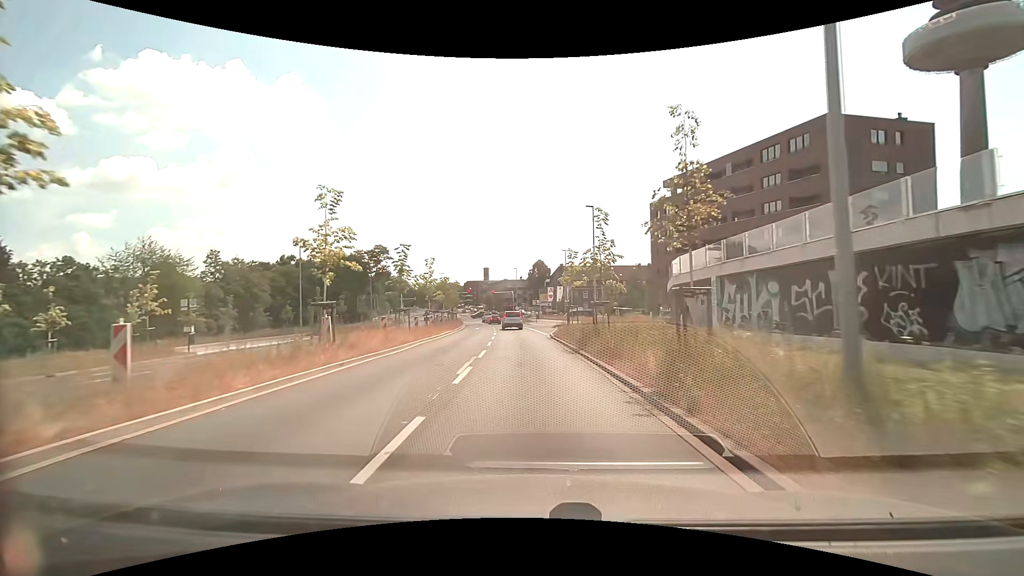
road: secondary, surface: asphalt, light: Day
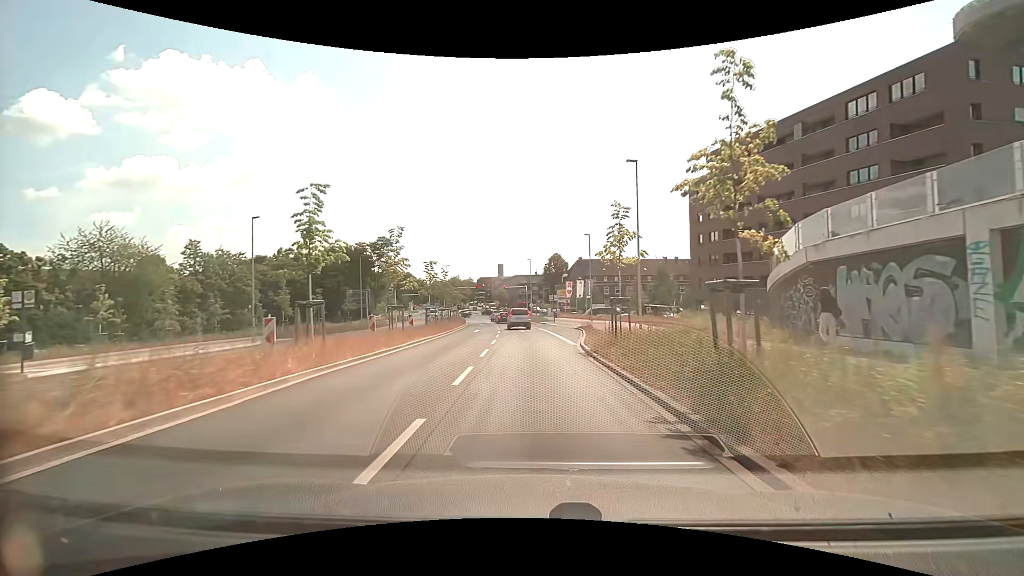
(-0.1, +12.1) m; -1°
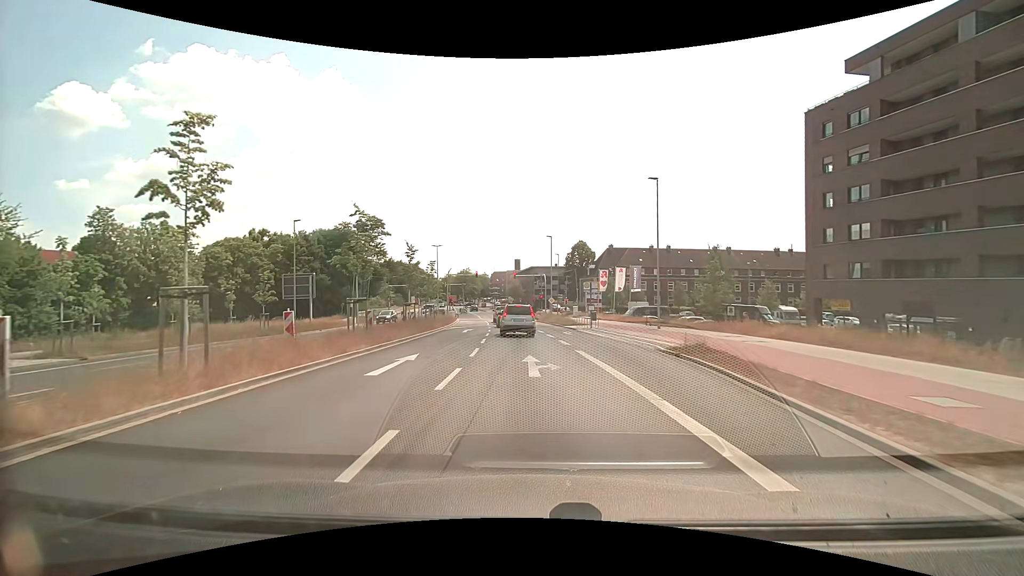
(-0.5, +24.3) m; -3°
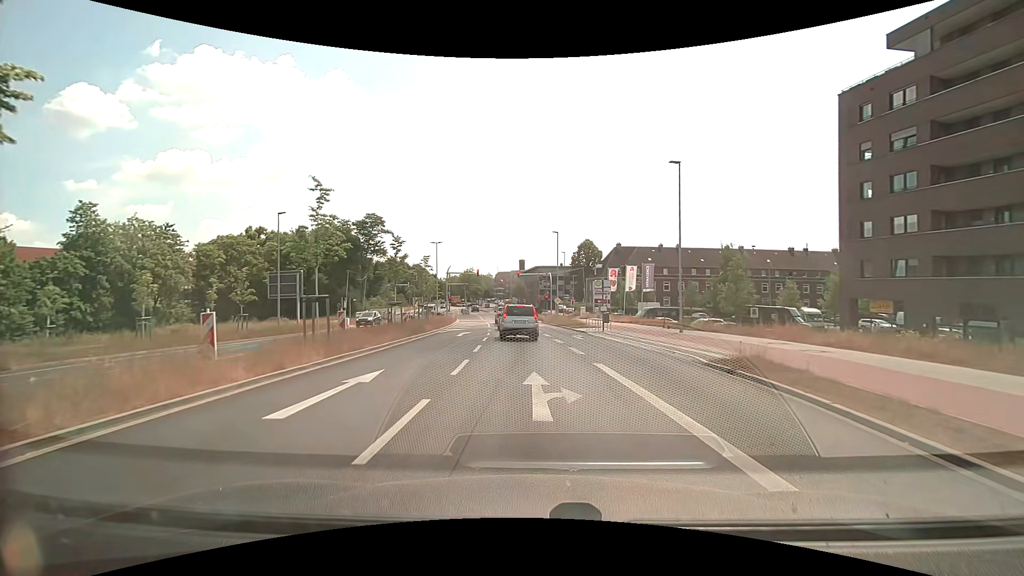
(0.0, +3.9) m; 0°
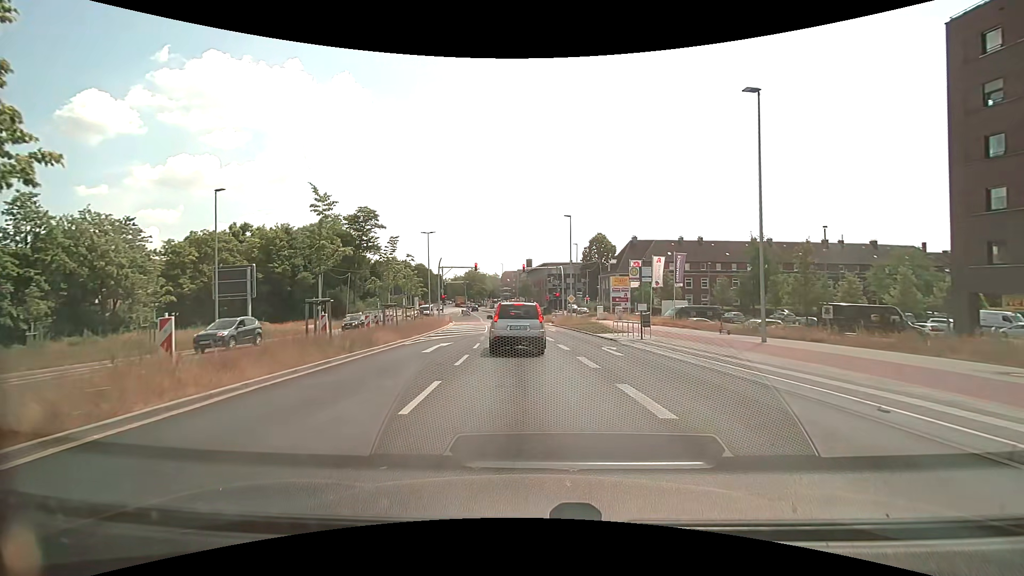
(-0.1, +9.4) m; -1°
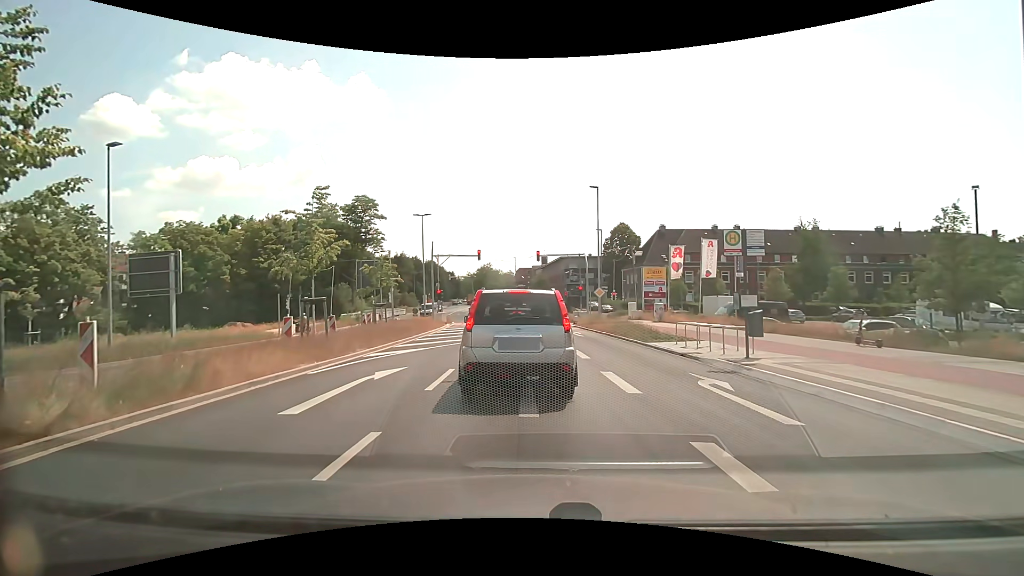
(-0.1, +9.8) m; -1°
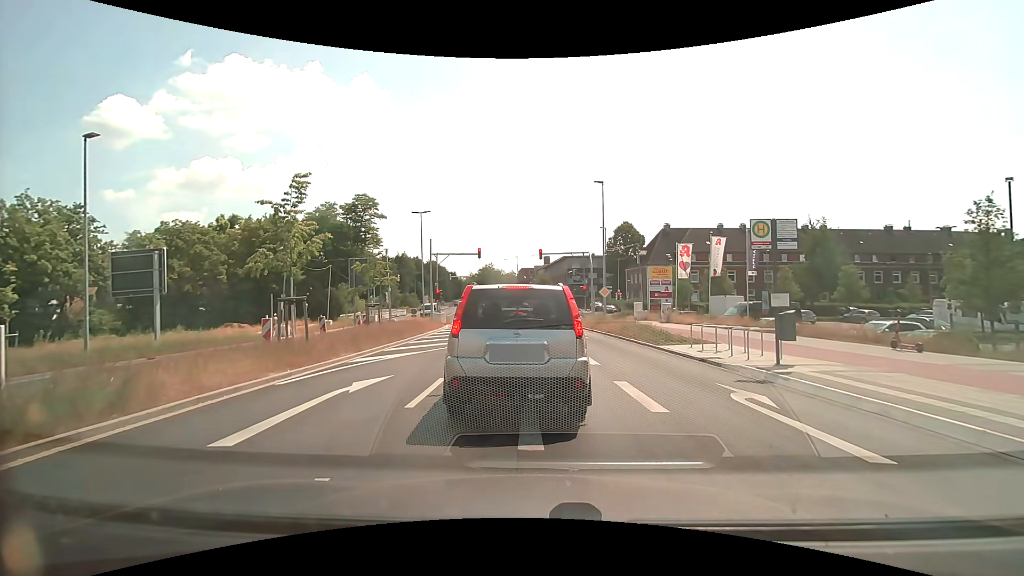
(0.0, +1.3) m; 0°
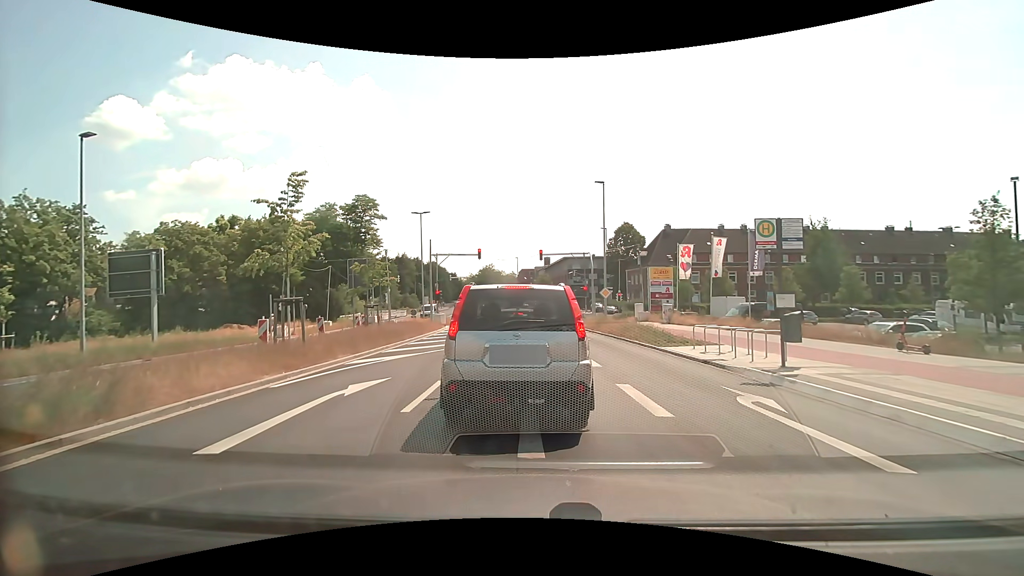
(0.0, +0.2) m; 0°
(0, +10) (-1, +20) (-2, +30) (-3, +40) (-4, +50) (-5, +60) (-6, +70) (-8, +80) (-10, +89) (-11, +99) m
